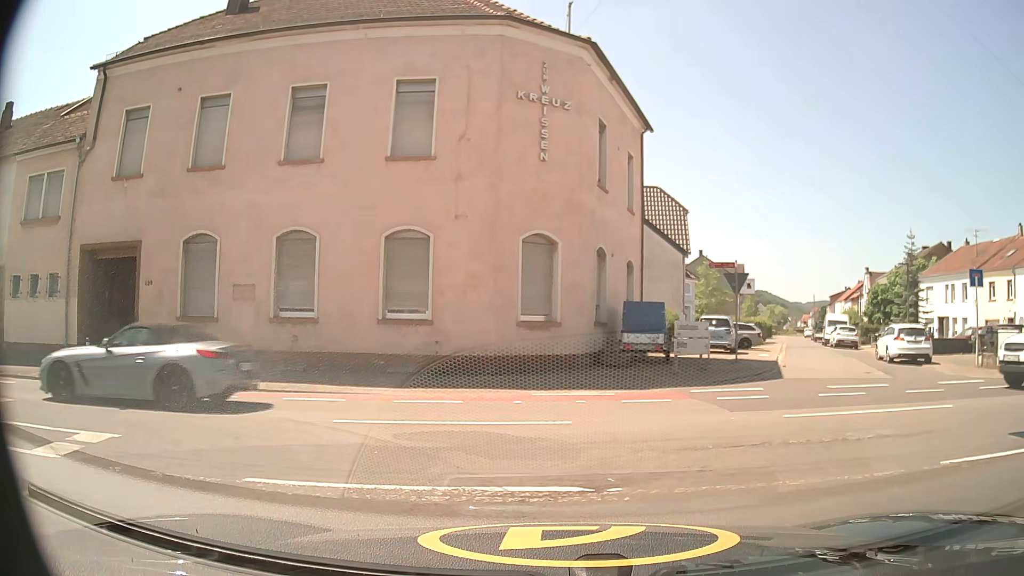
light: Day
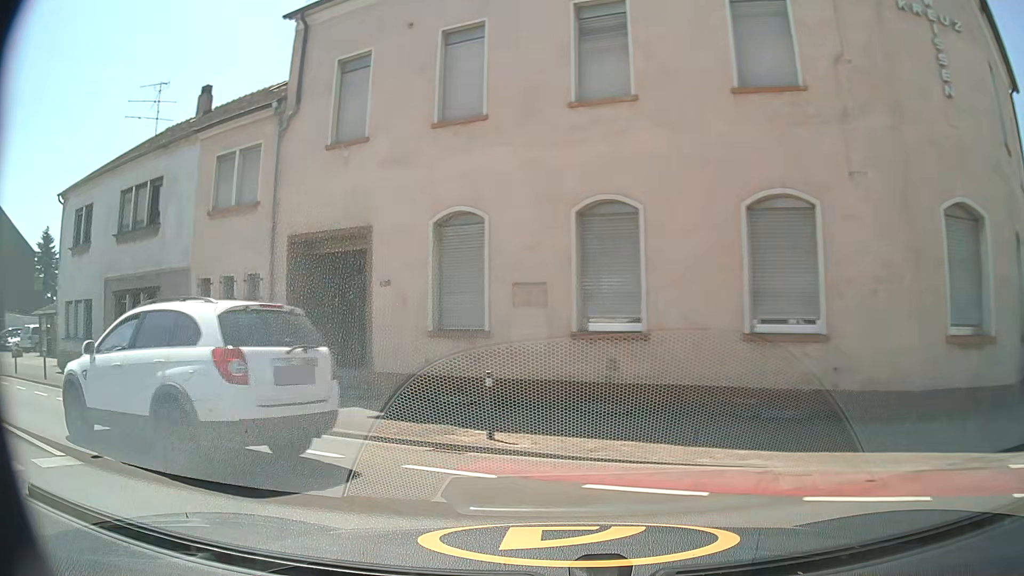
(-1.0, +5.9) m; -26°
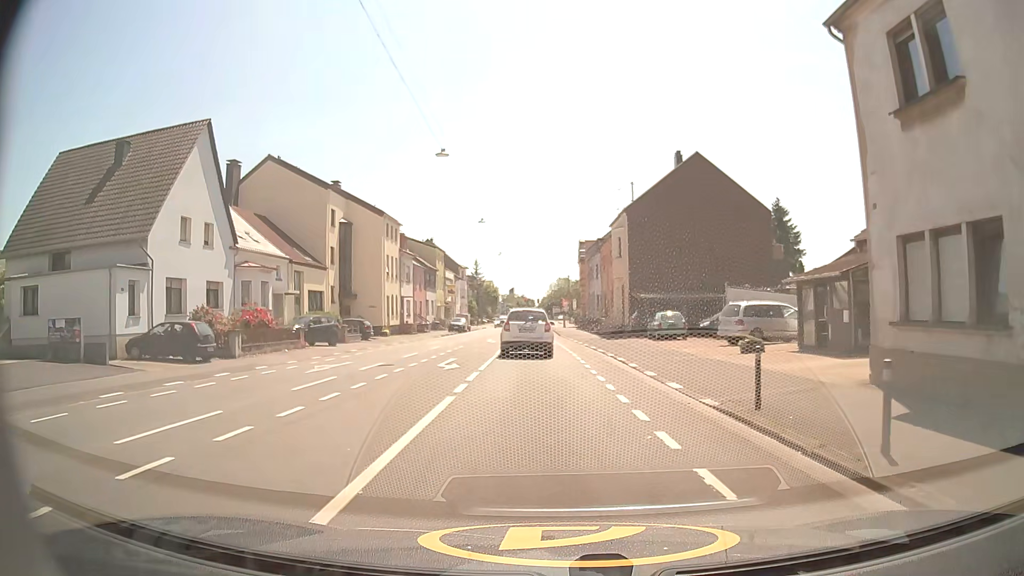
(-10.2, +11.5) m; -65°
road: secondary
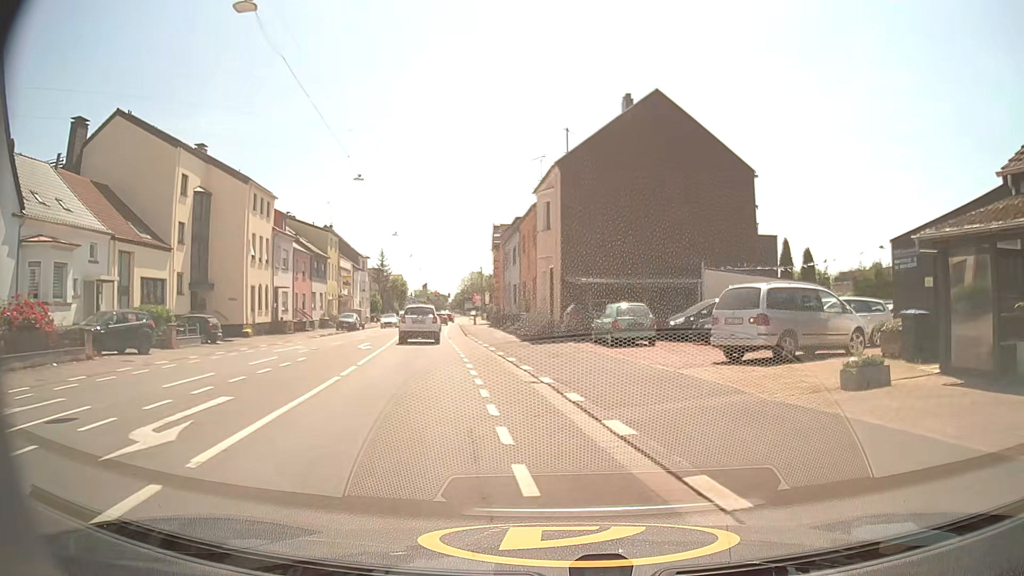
(+0.4, +12.2) m; +8°
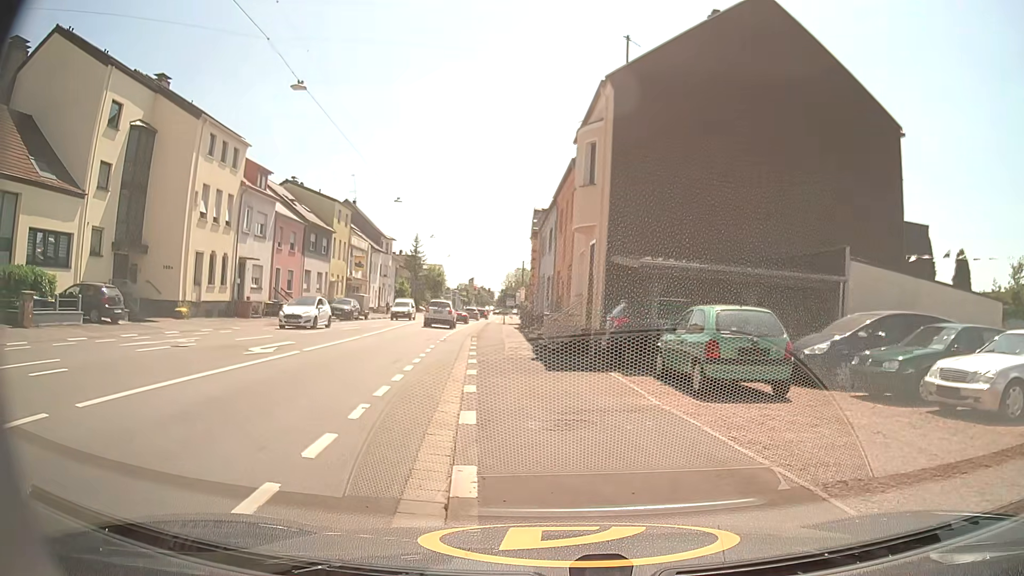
(+0.5, +11.3) m; -2°
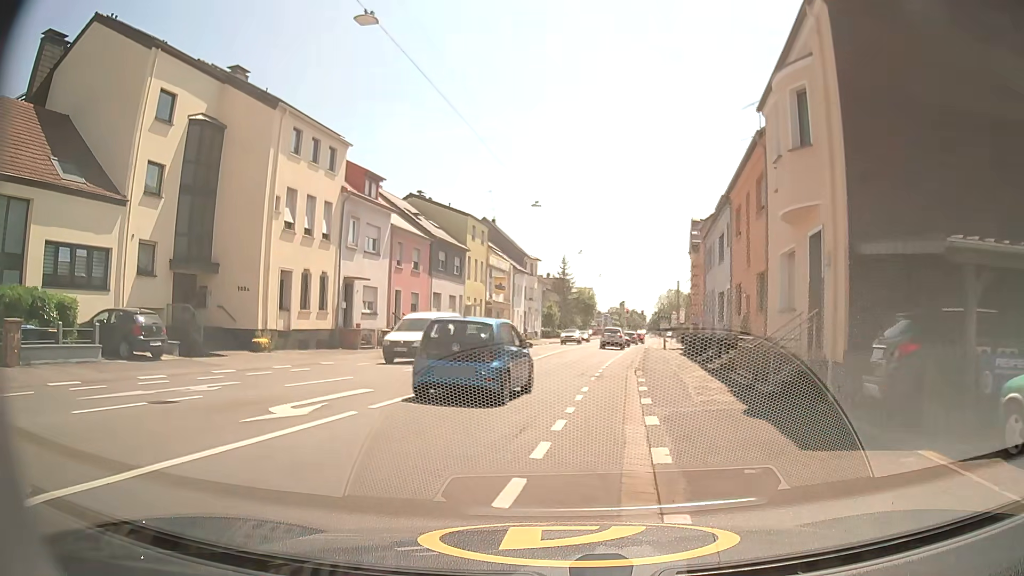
(-1.0, +7.1) m; -14°
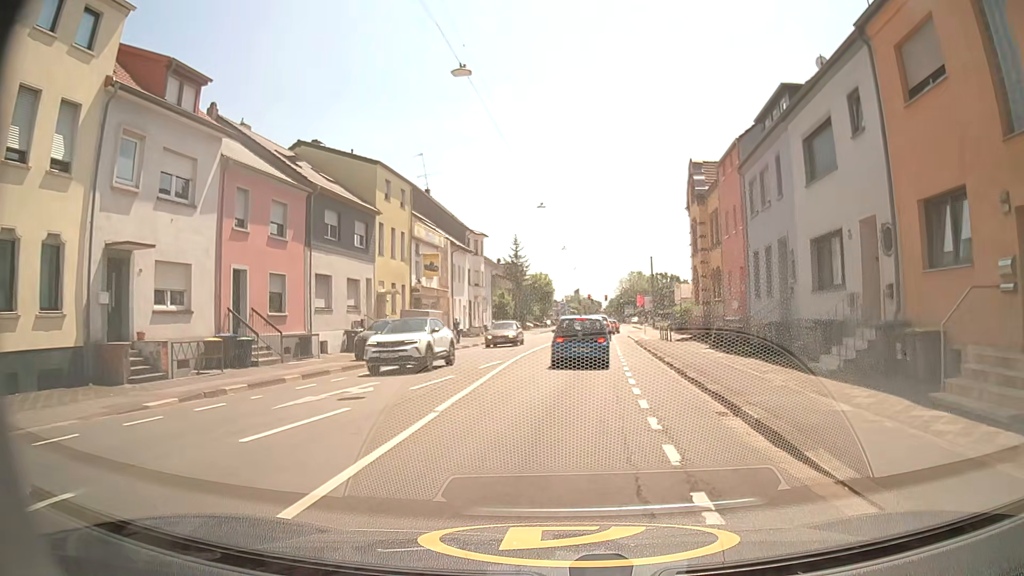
(0.0, +17.5) m; +4°
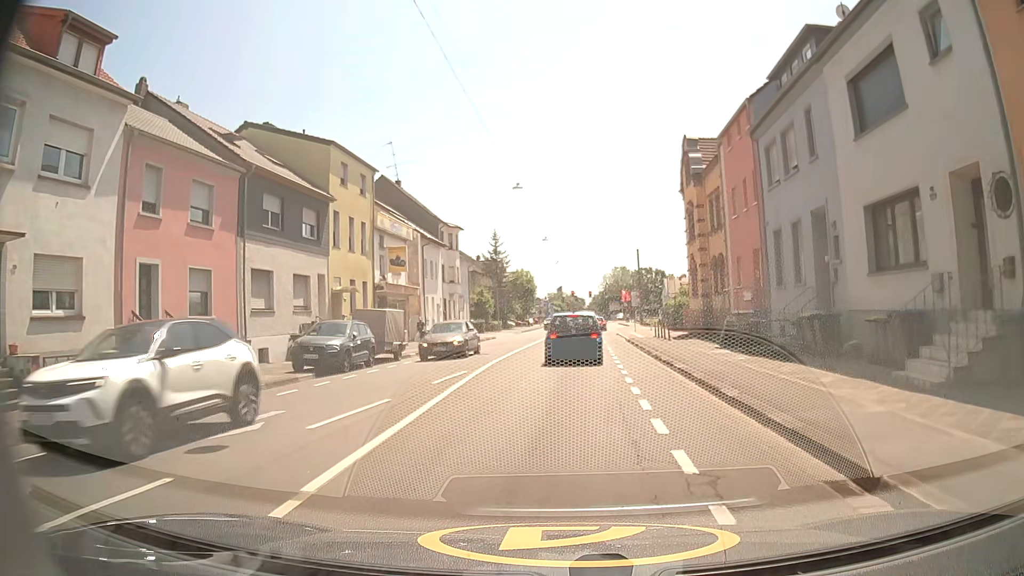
(+0.1, +4.8) m; +3°
